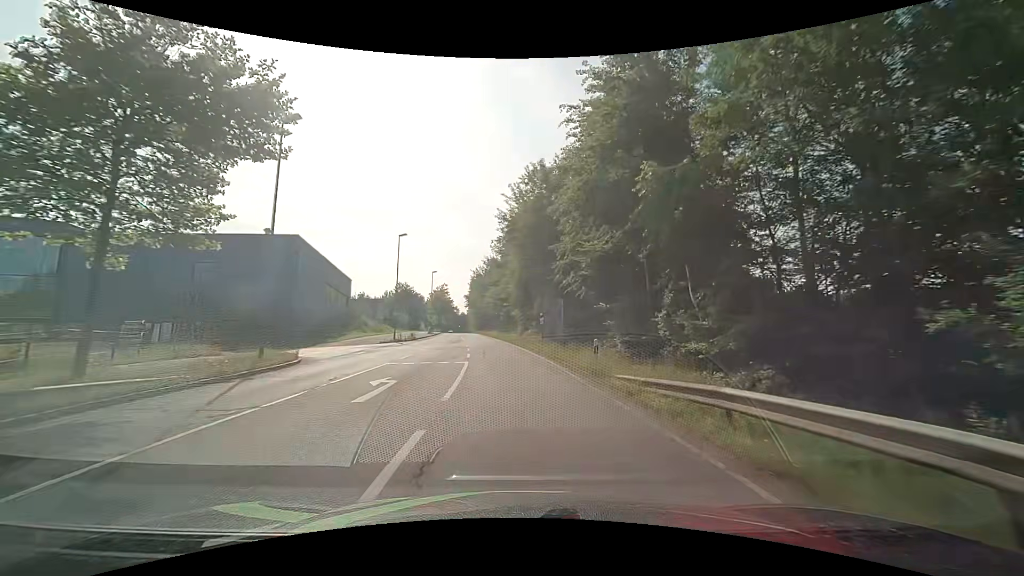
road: secondary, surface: asphalt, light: Day
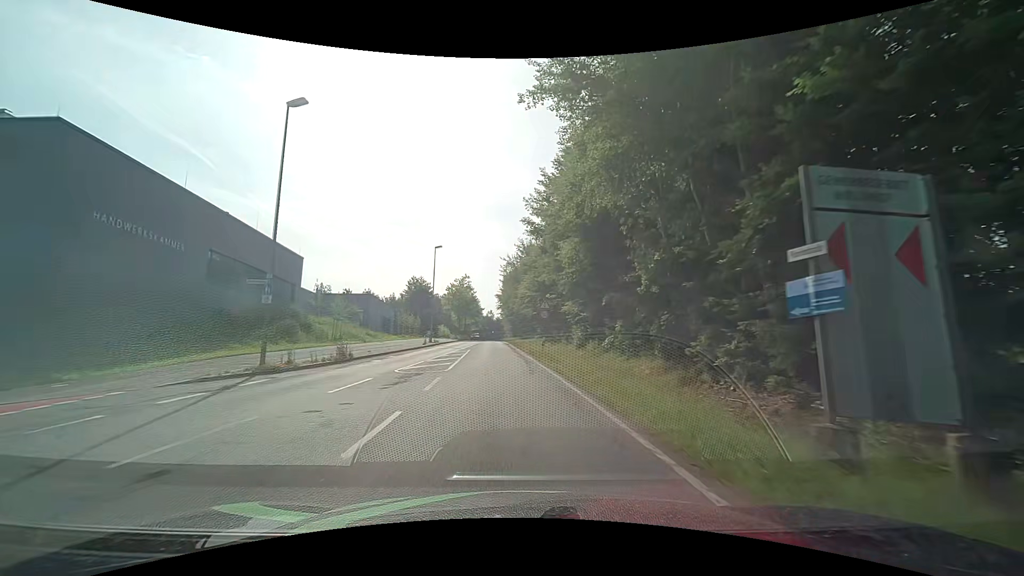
(-0.9, +30.2) m; -4°
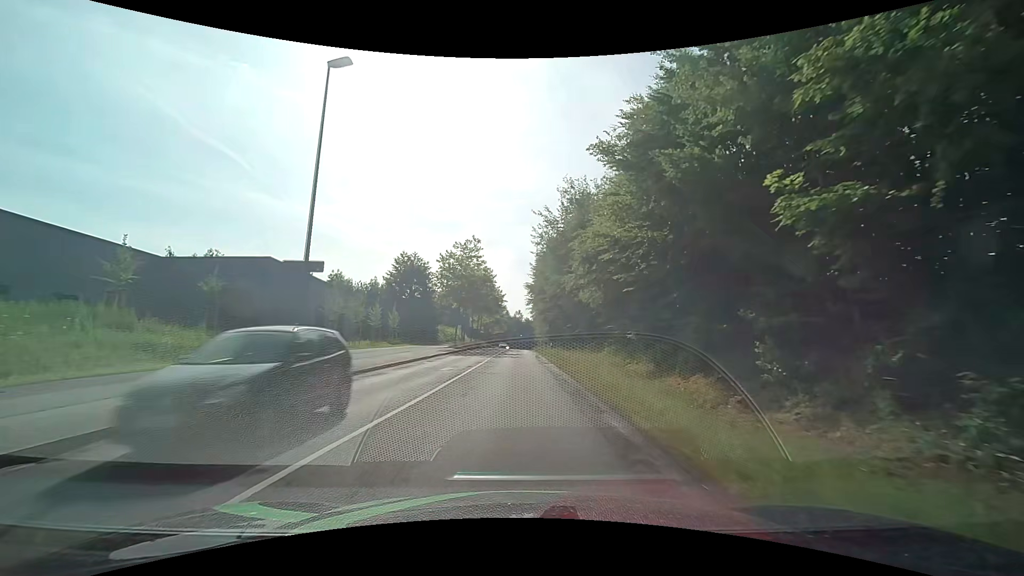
(-1.8, +37.8) m; -4°
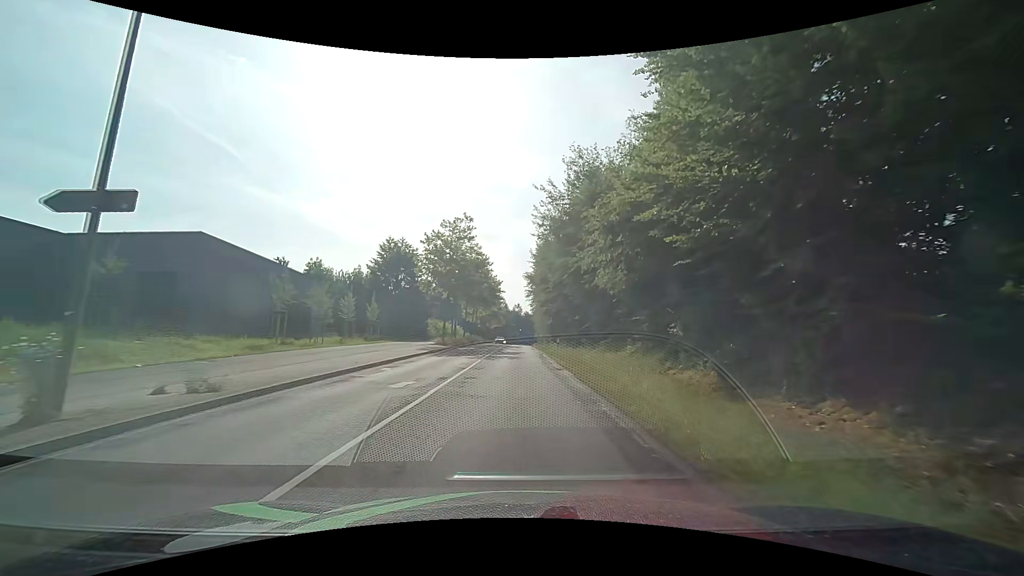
(0.0, +7.6) m; +1°
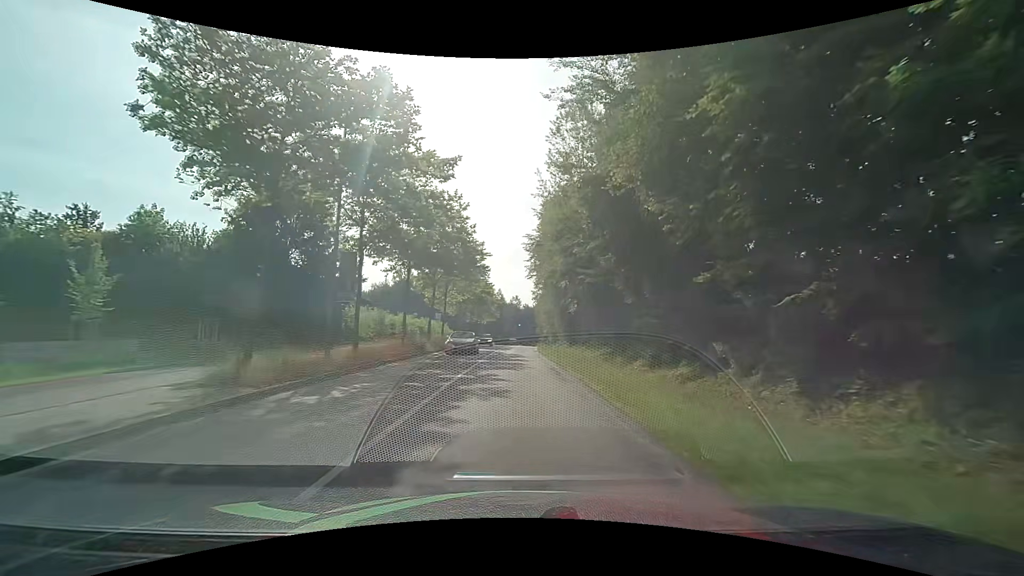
(0.0, +30.7) m; 0°
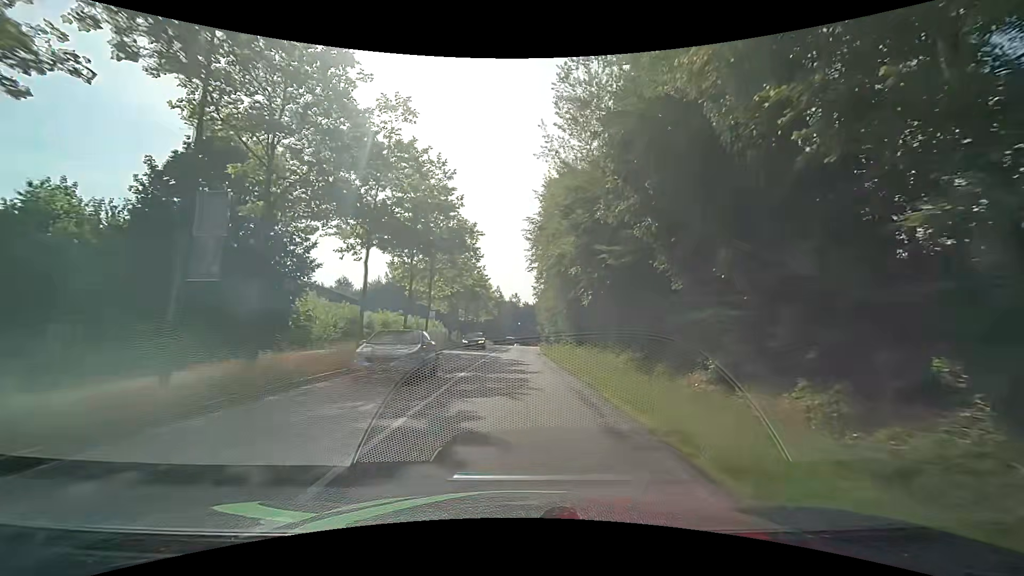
(0.0, +7.7) m; -1°
(0, +10) (0, +20) (+1, +30) (+1, +40) (+1, +50) (+1, +60) (+2, +70) (+2, +80) (+2, +90) (+3, +100) m
